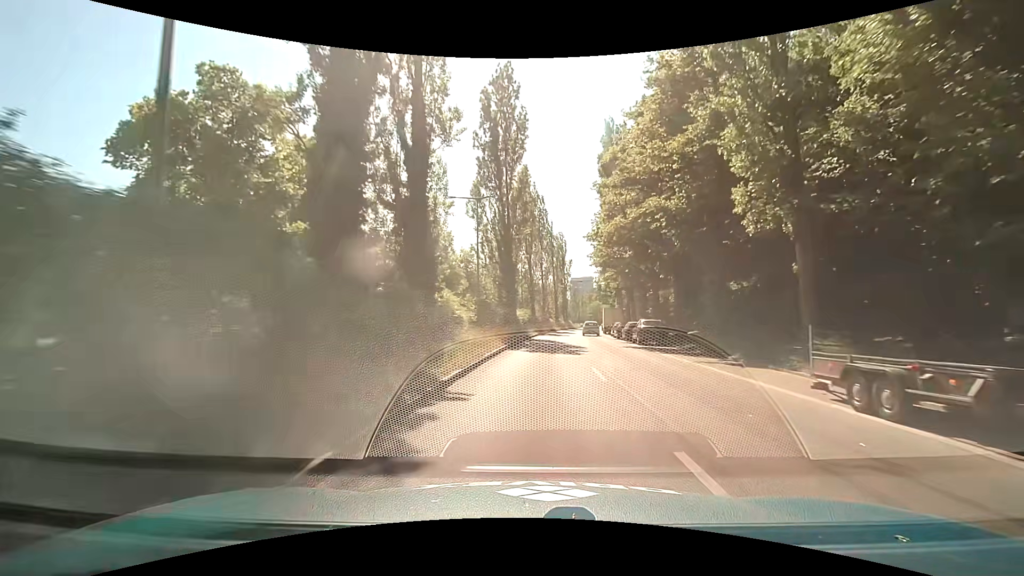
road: secondary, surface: asphalt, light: Day
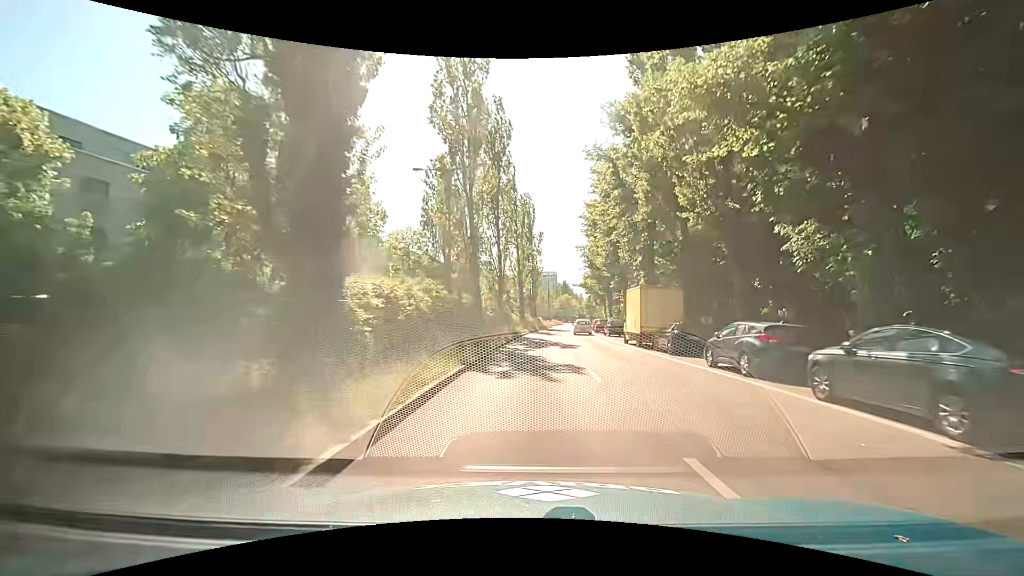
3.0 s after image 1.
(+1.5, +36.3) m; +4°
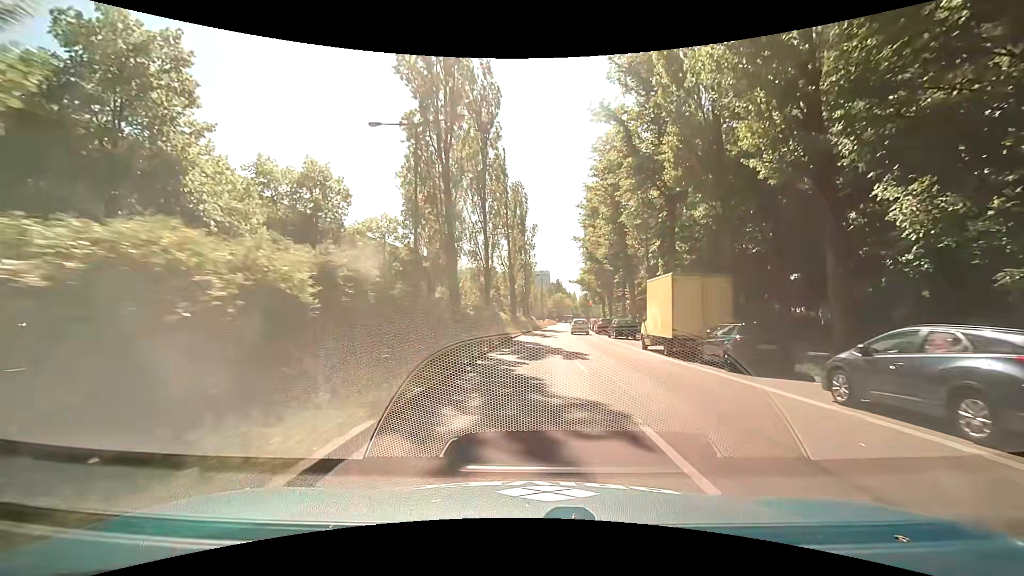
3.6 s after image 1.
(+0.1, +7.0) m; +1°
(0, +10) (+1, +20) (+1, +30) (+1, +40) (+2, +50) (+3, +60) (+3, +70) (+4, +80) (+6, +90) (+7, +100) m
